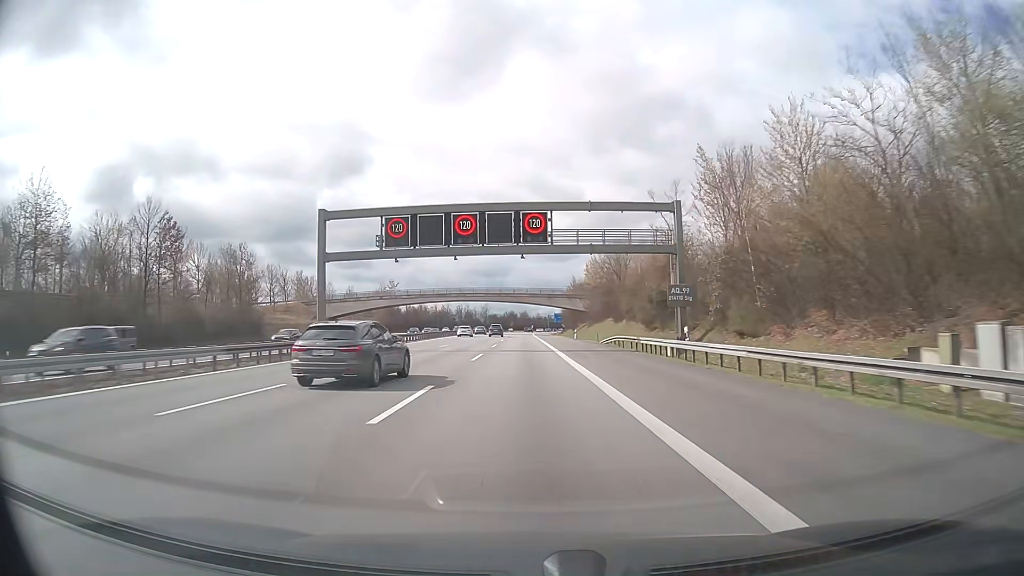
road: motorway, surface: asphalt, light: Day
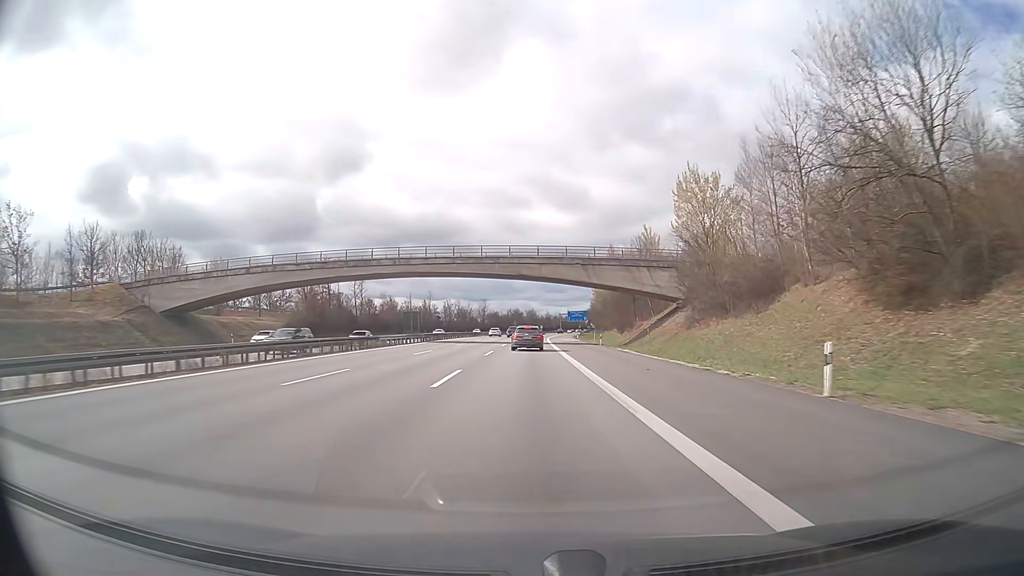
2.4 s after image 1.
(-0.5, +66.4) m; -1°
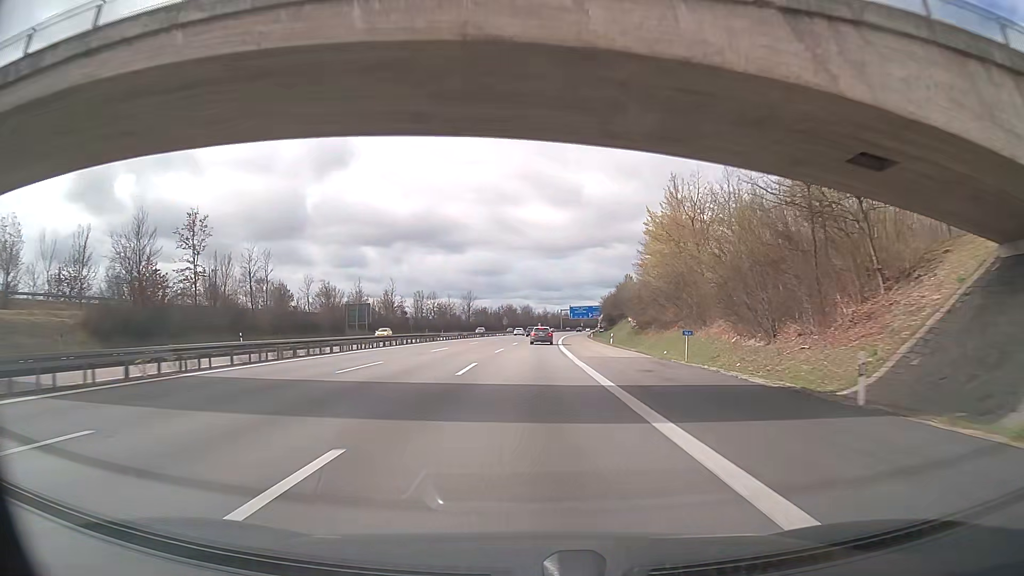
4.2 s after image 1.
(+0.1, +49.8) m; 0°
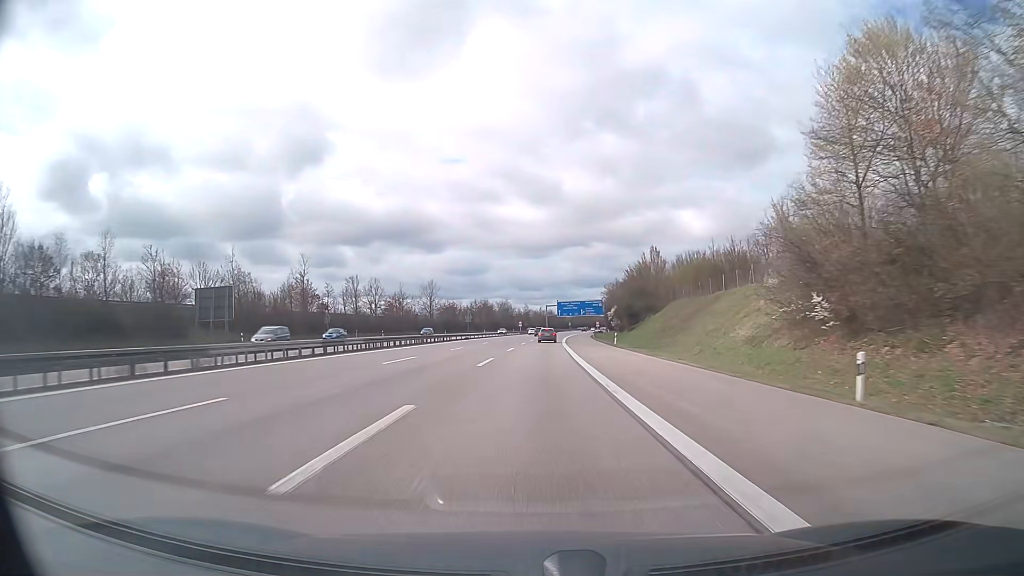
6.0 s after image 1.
(+0.6, +49.9) m; +2°
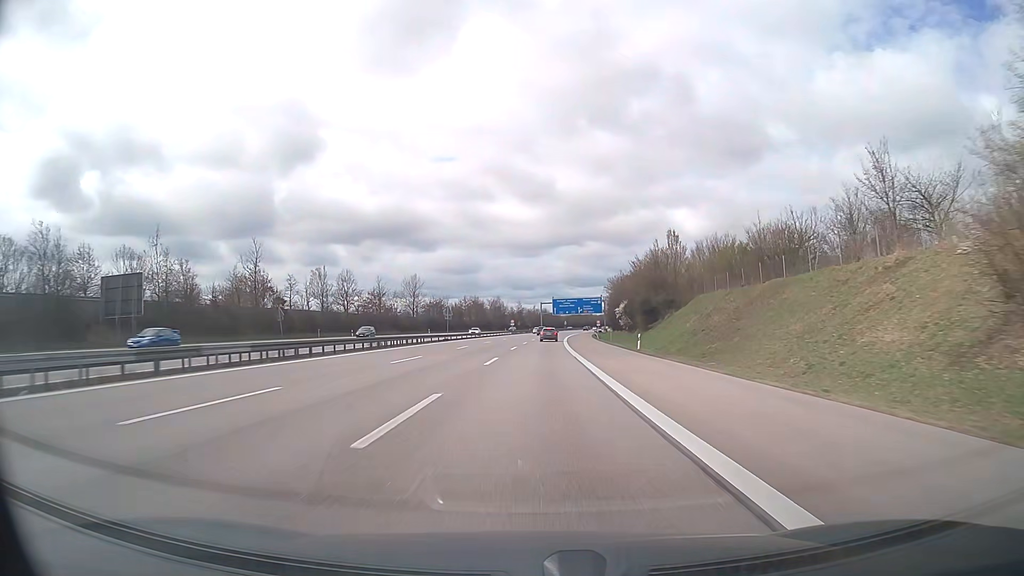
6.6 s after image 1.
(+0.1, +16.7) m; 0°
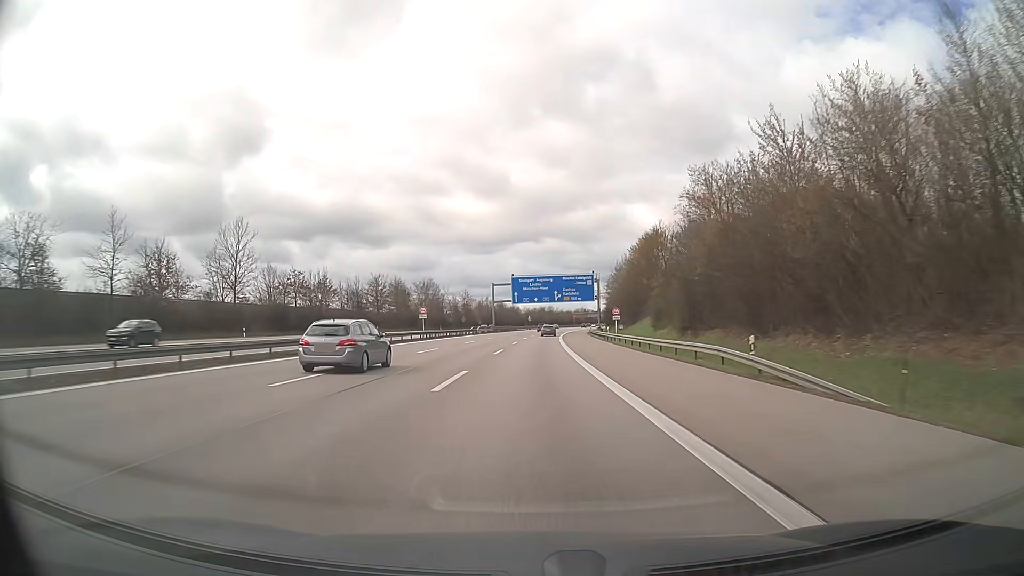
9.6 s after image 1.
(+2.7, +83.3) m; +4°
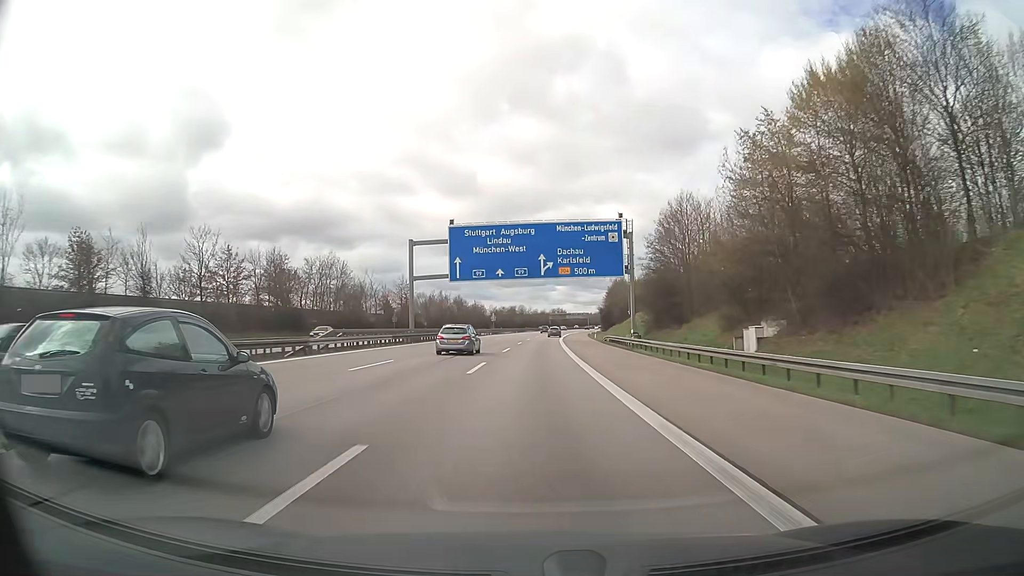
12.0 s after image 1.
(+1.4, +66.6) m; +3°
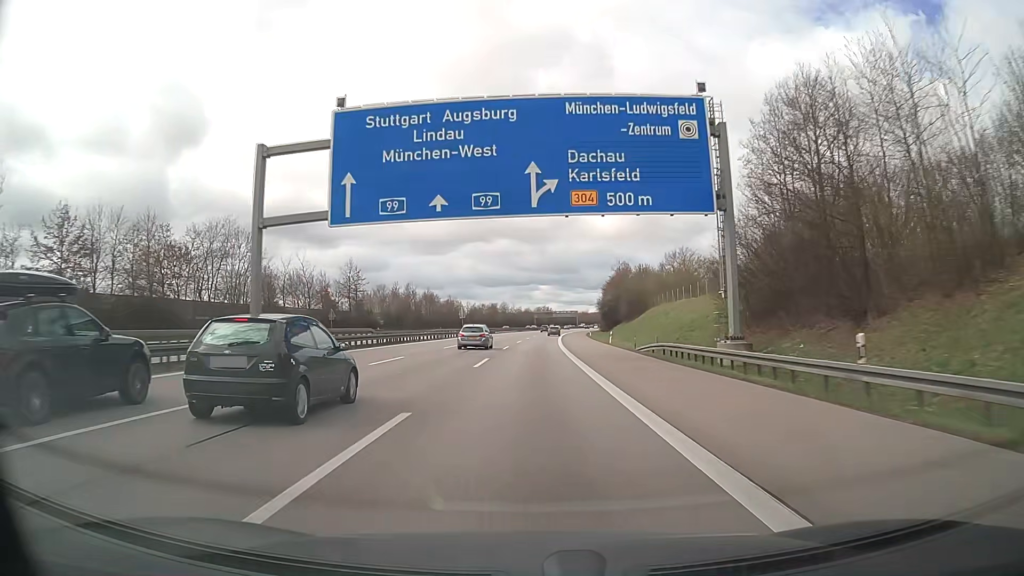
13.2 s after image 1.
(+0.4, +33.3) m; +1°
(0, +10) (0, +20) (0, +30) (+1, +40) (+1, +50) (+1, +60) (+2, +70) (+2, +80) (+3, +90) (+3, +100) m
